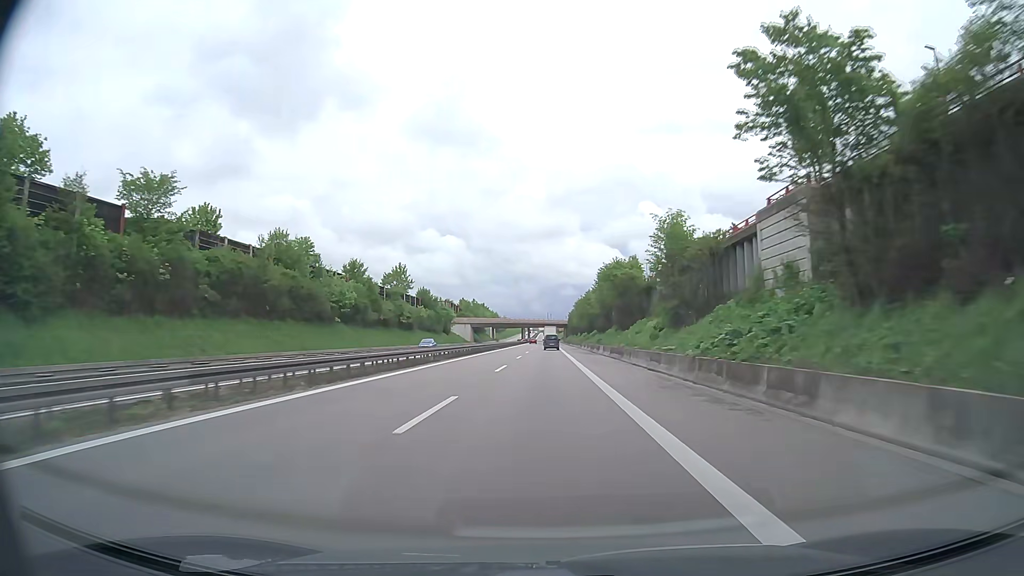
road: trunk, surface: asphalt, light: Day
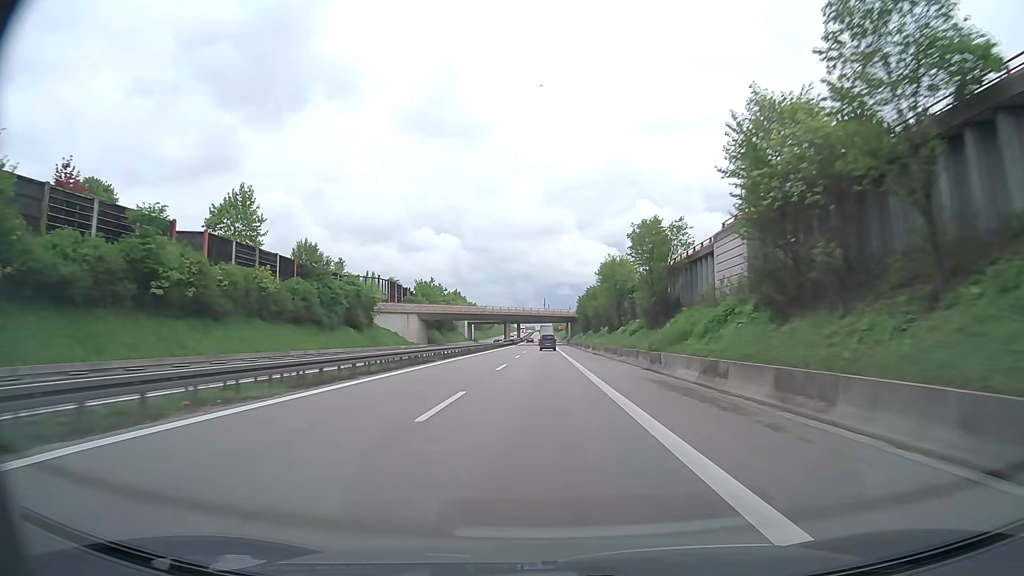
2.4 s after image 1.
(+0.2, +71.2) m; 0°
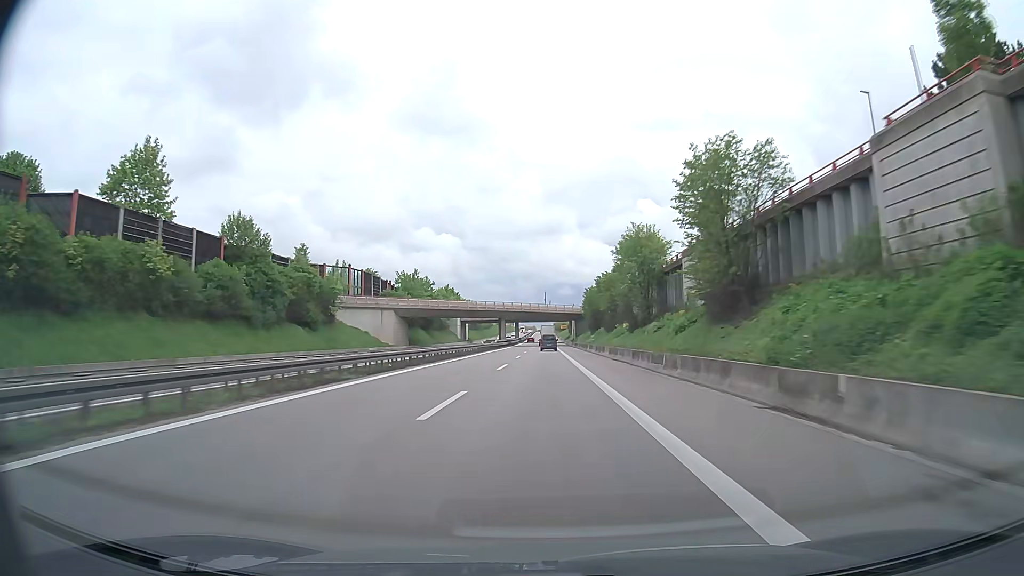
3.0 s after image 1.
(0.0, +17.9) m; 0°
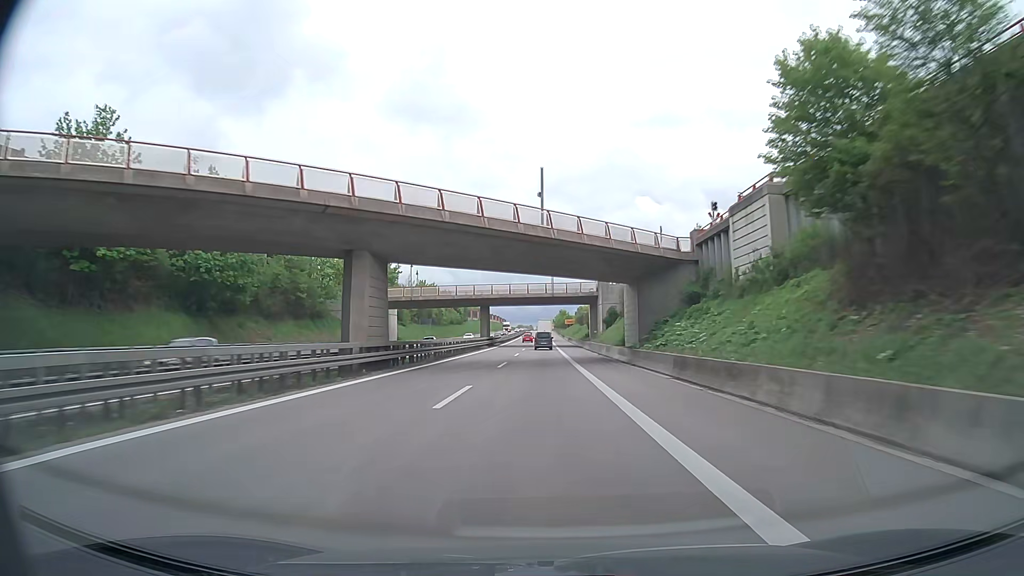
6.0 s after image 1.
(0.0, +88.7) m; 0°
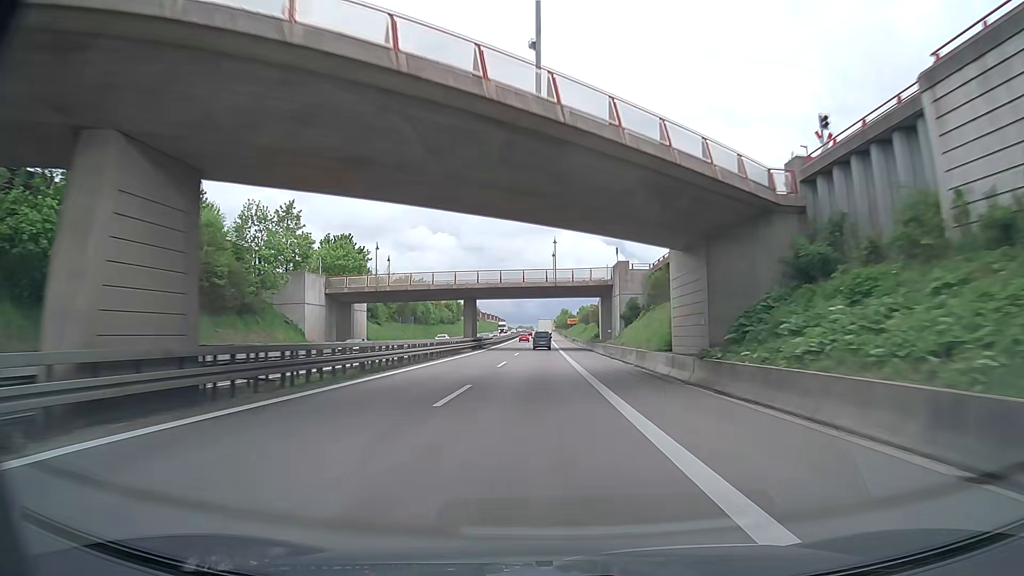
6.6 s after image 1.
(0.0, +17.7) m; 0°
(0, +10) (0, +20) (0, +30) (0, +40) (0, +50) (-1, +60) (-1, +70) (-1, +80) (-1, +90) (-1, +100) m
